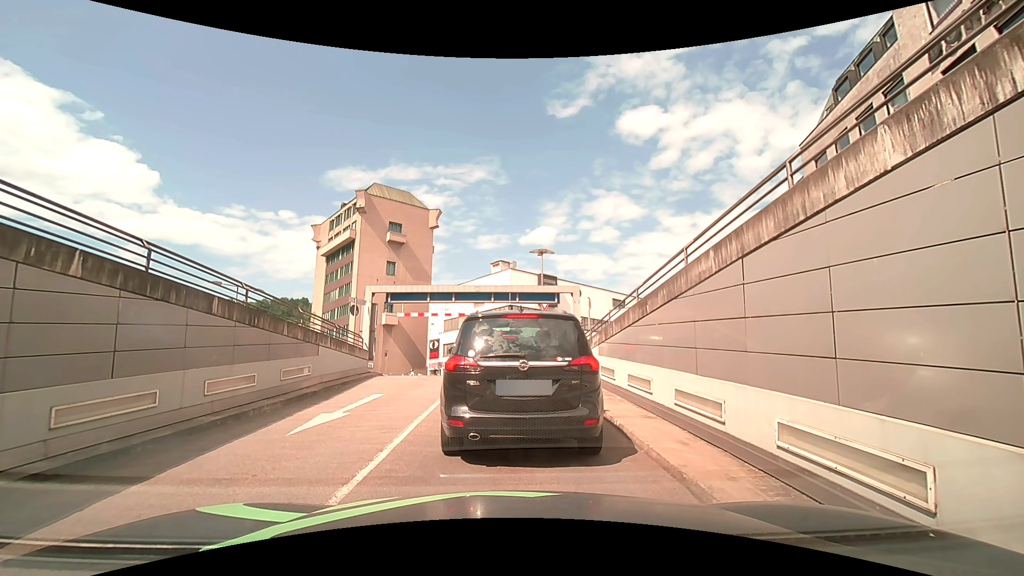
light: Day
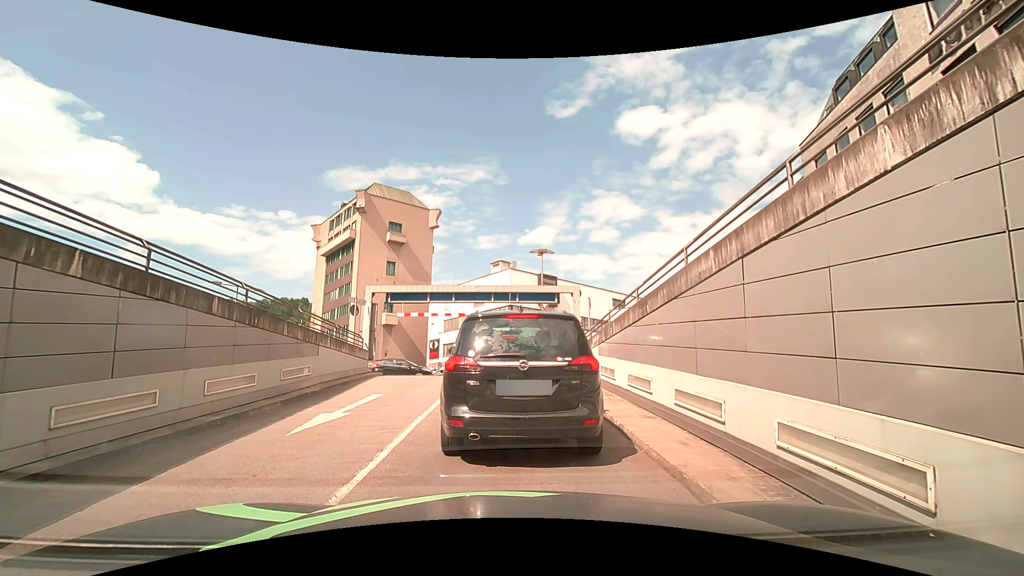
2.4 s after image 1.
(0.0, 0.0) m; 0°
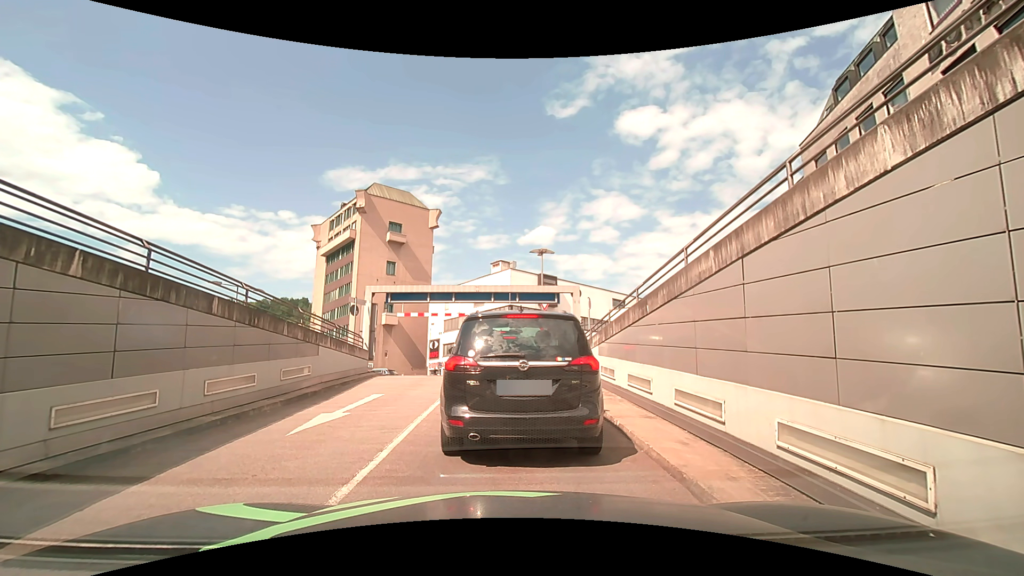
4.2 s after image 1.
(0.0, 0.0) m; 0°
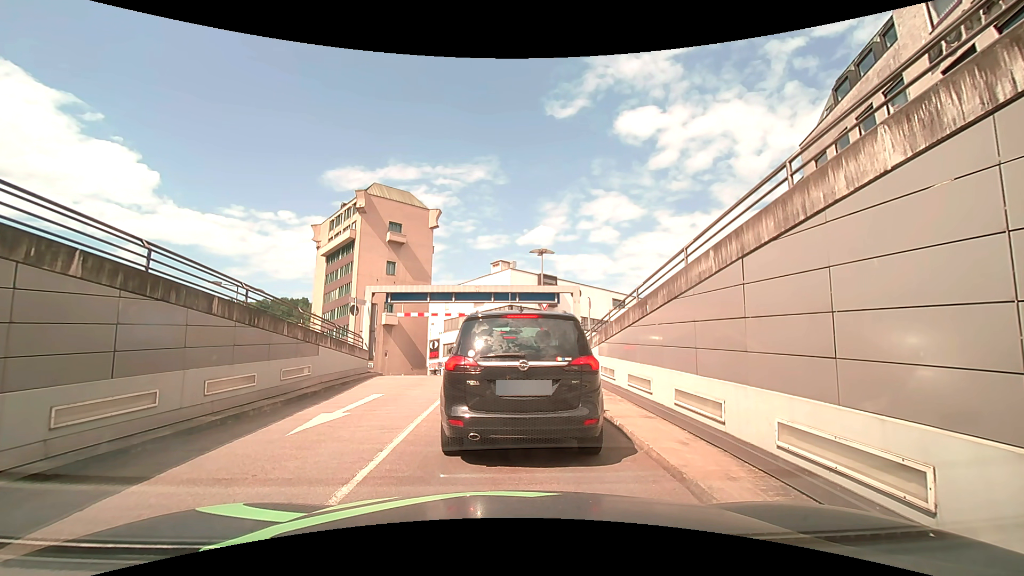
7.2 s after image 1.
(0.0, 0.0) m; 0°
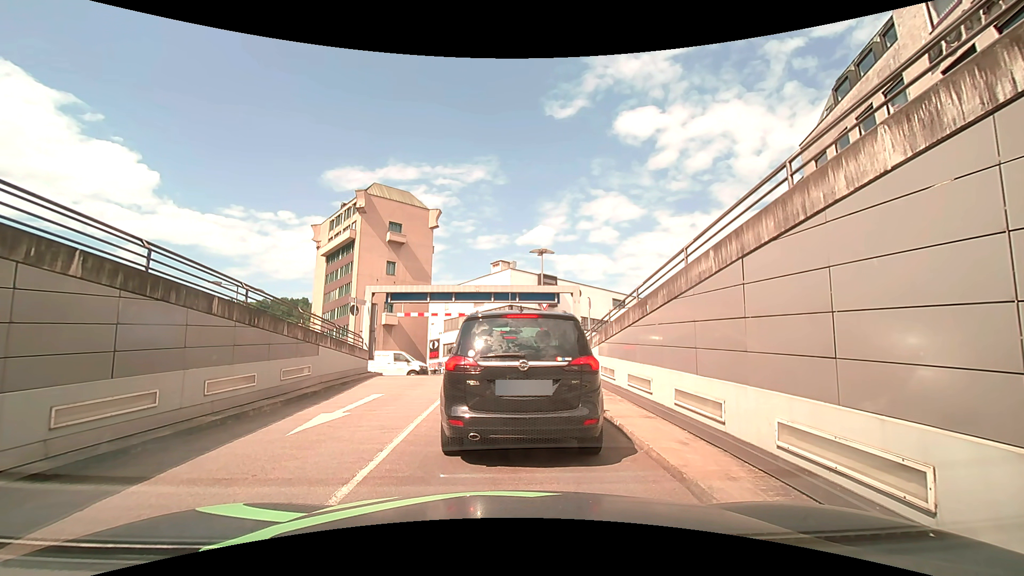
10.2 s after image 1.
(0.0, 0.0) m; 0°
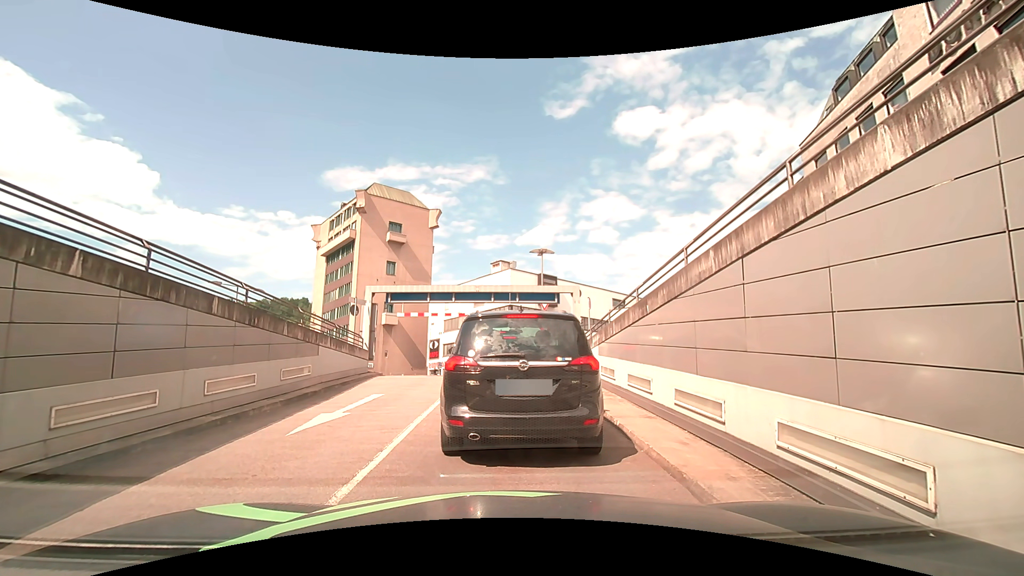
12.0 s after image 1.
(0.0, 0.0) m; 0°
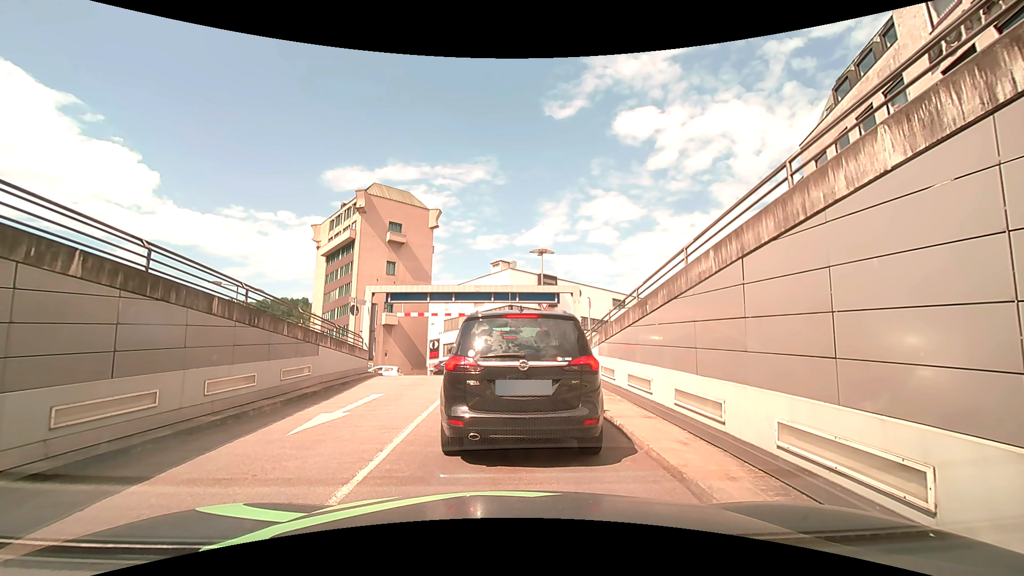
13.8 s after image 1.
(0.0, 0.0) m; 0°
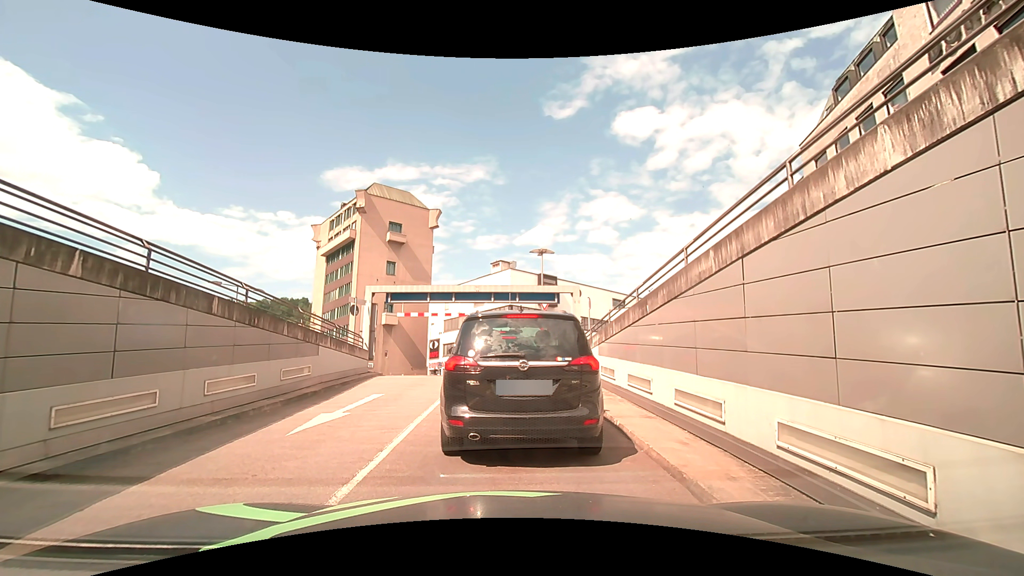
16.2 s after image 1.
(0.0, 0.0) m; 0°
